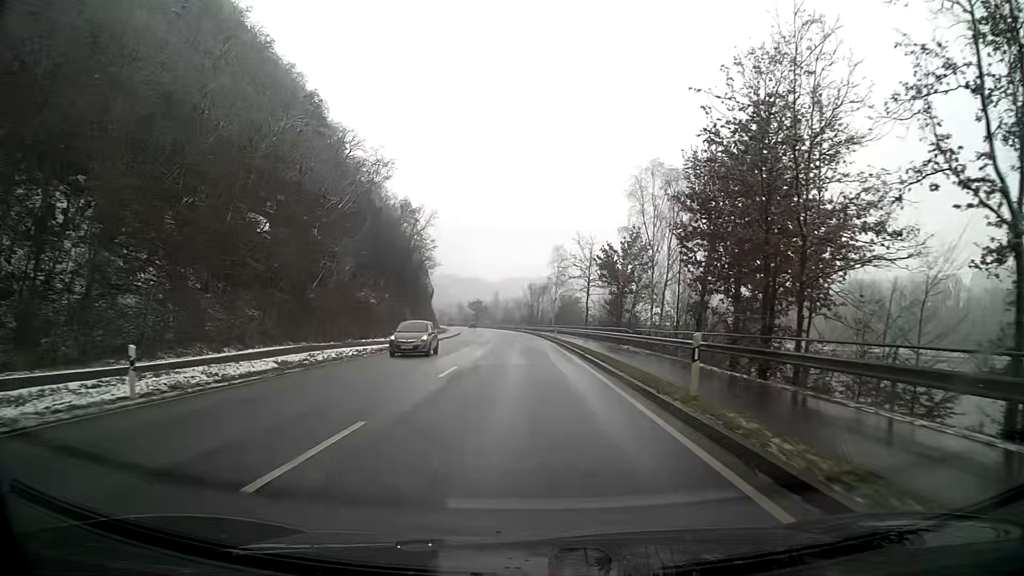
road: primary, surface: asphalt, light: Day
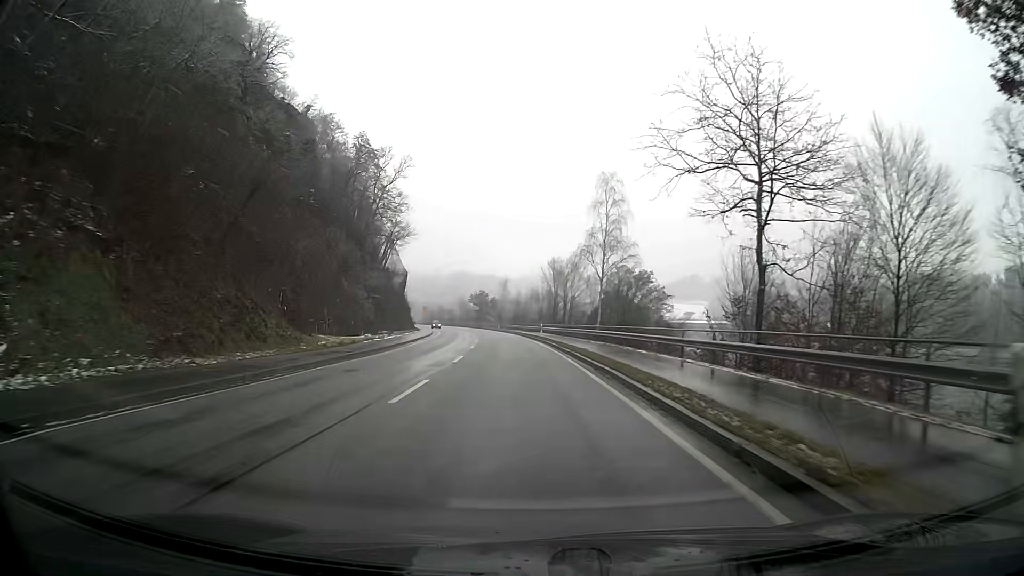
(-0.8, +53.7) m; -2°
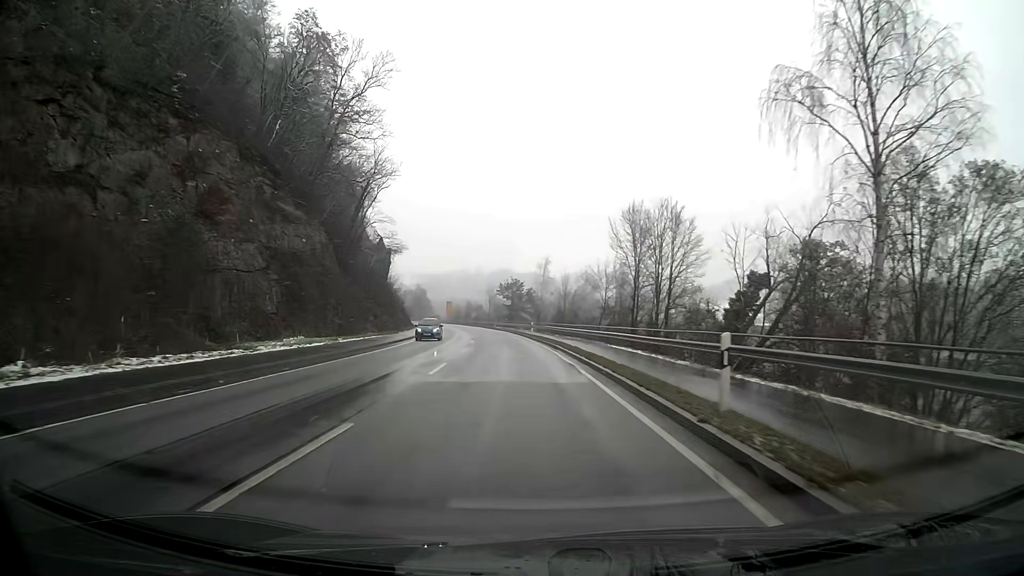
(-1.3, +42.9) m; -4°
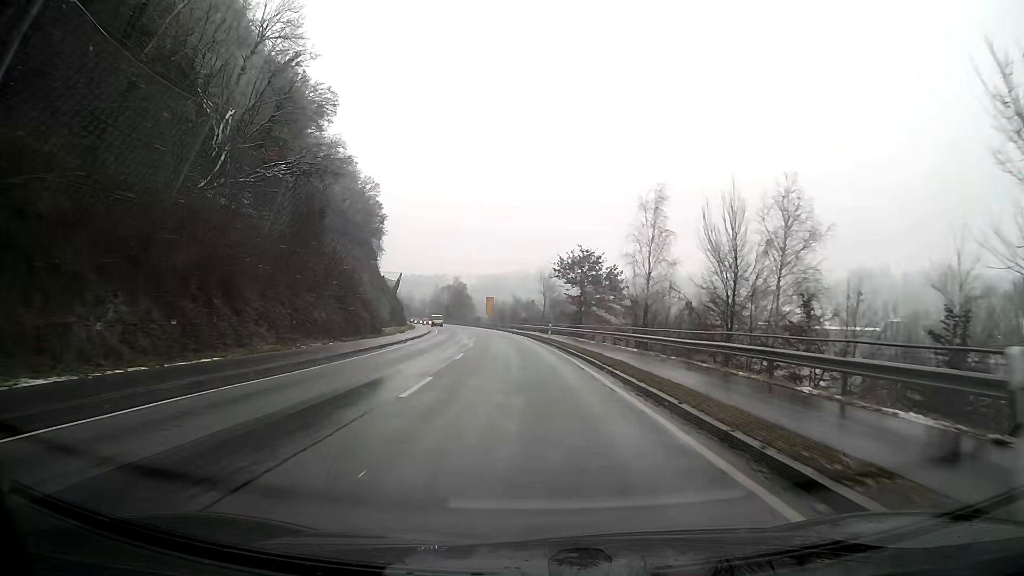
(-2.4, +53.7) m; -5°
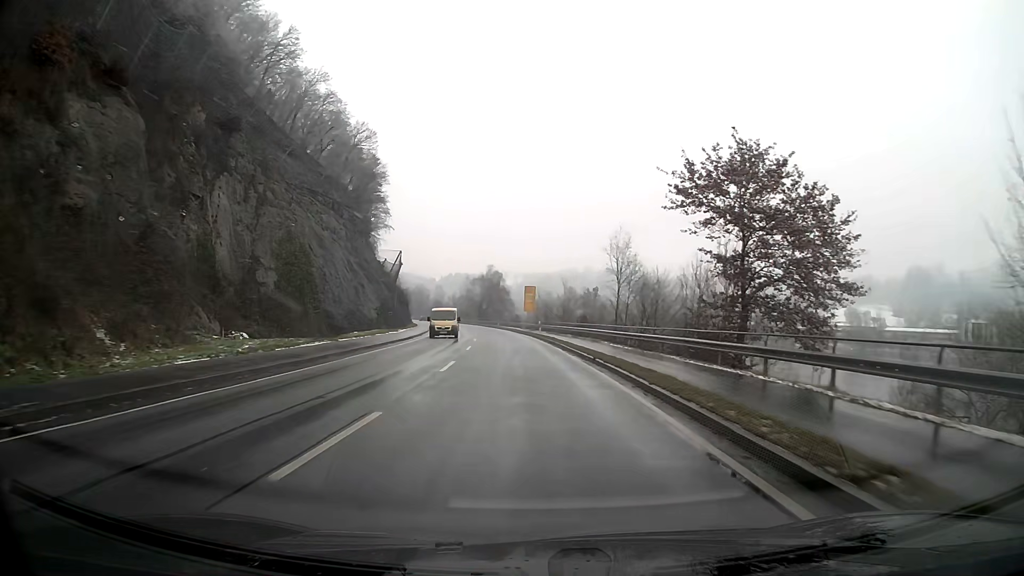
(-1.5, +43.1) m; -4°
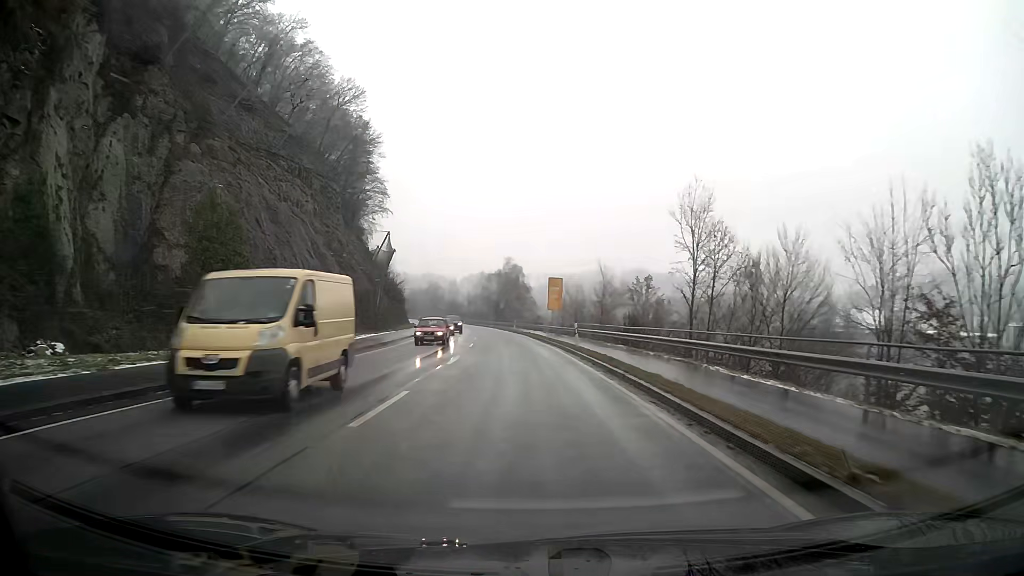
(-0.4, +21.6) m; -2°
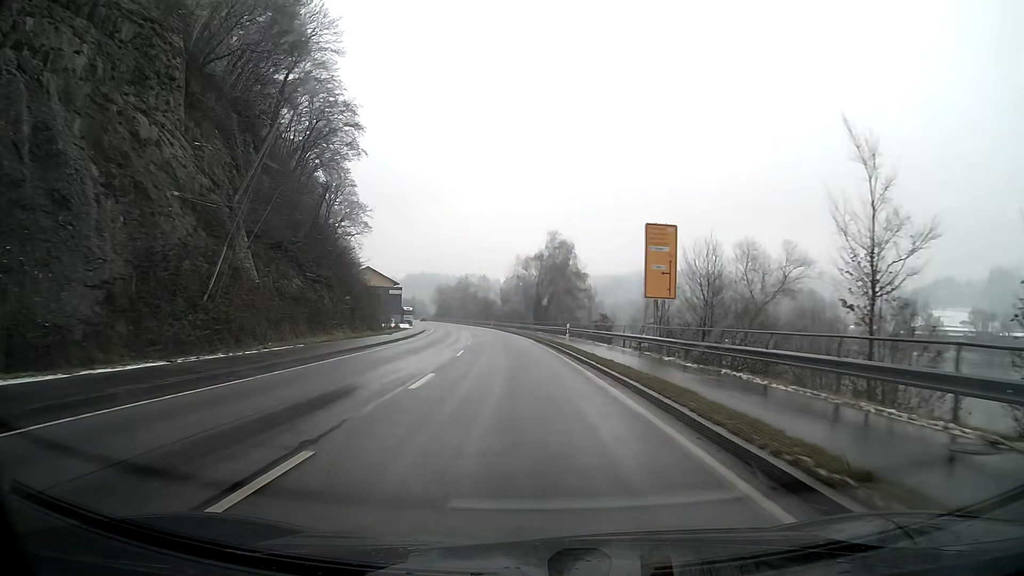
(-1.5, +43.2) m; -4°
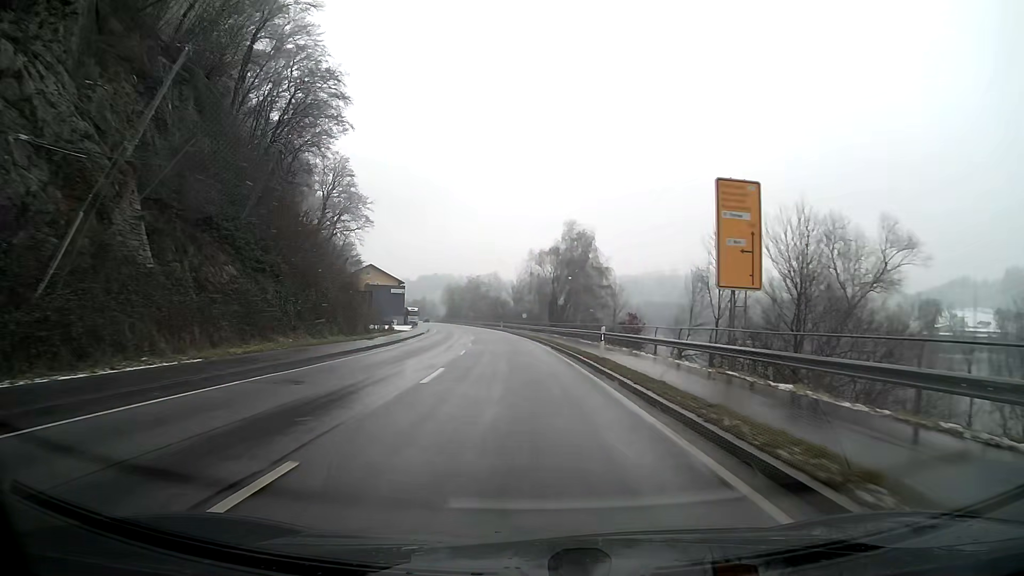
(-0.1, +10.8) m; -1°
